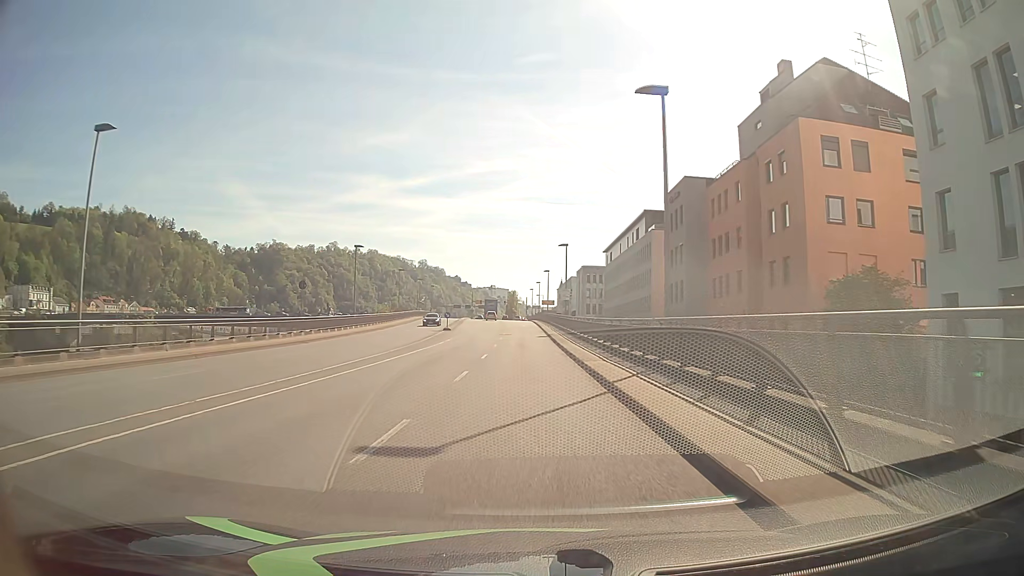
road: primary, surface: asphalt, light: Day
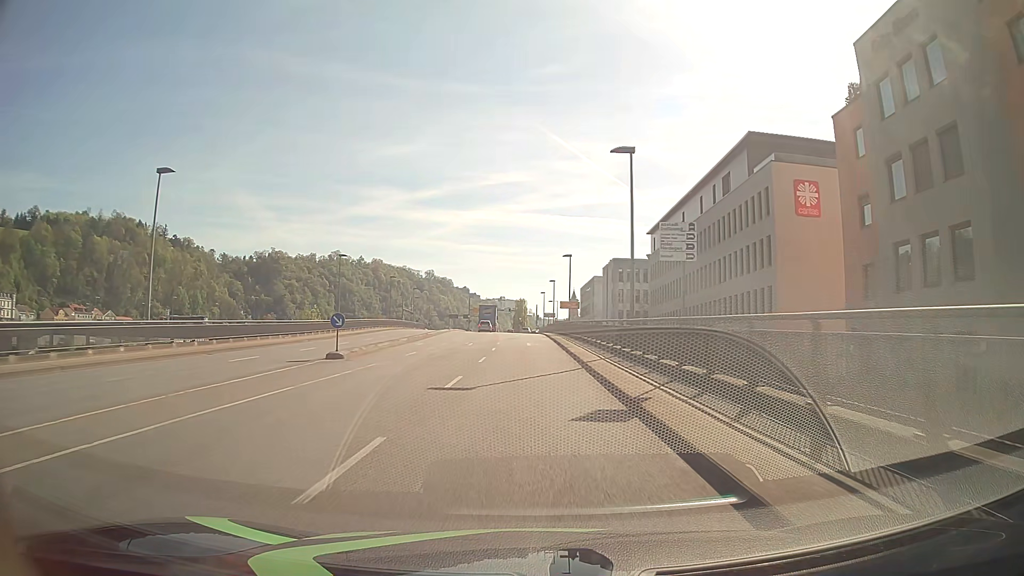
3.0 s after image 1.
(-0.3, +37.6) m; -1°
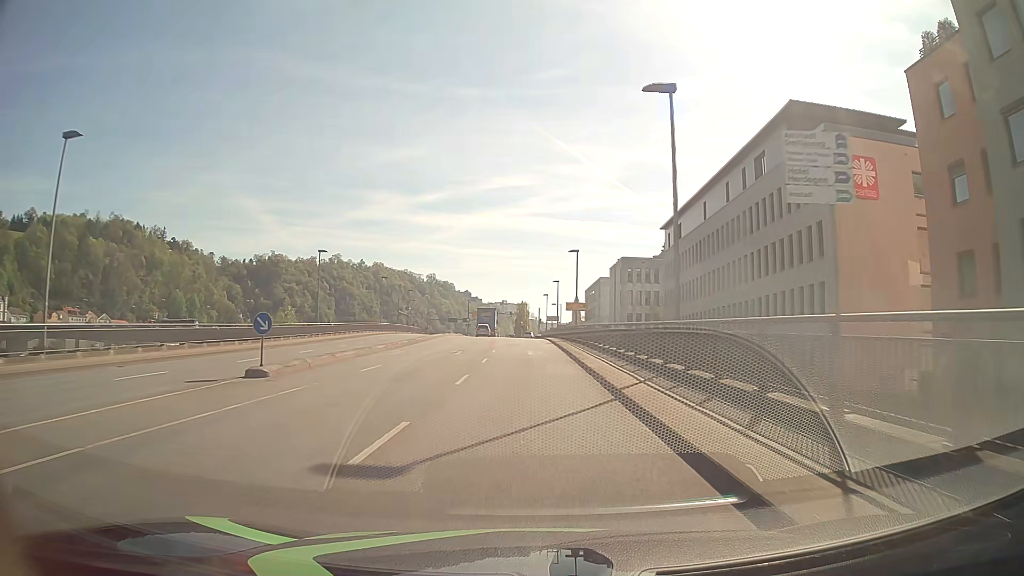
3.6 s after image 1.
(0.0, +7.5) m; 0°
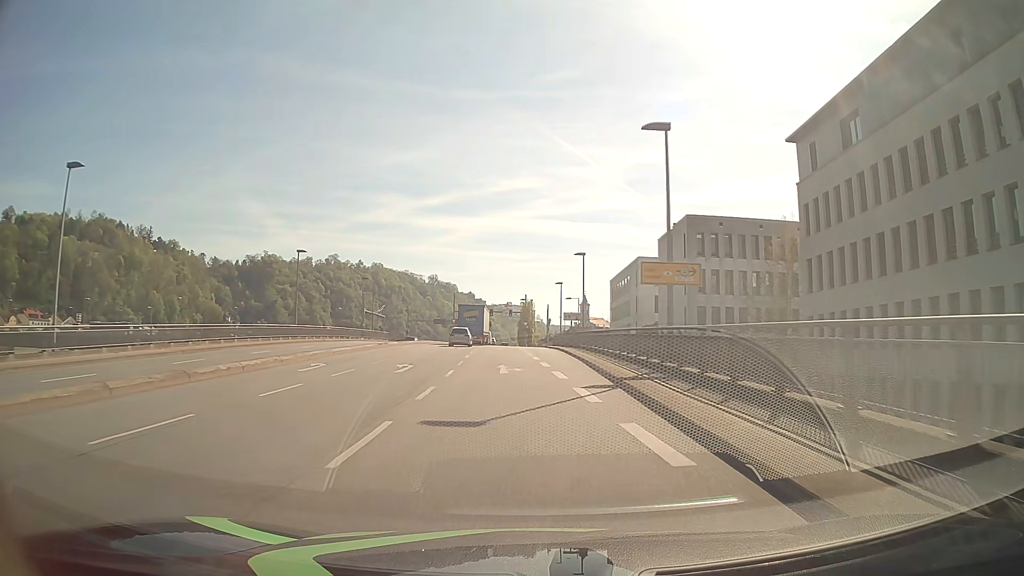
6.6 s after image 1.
(-0.3, +37.5) m; -1°
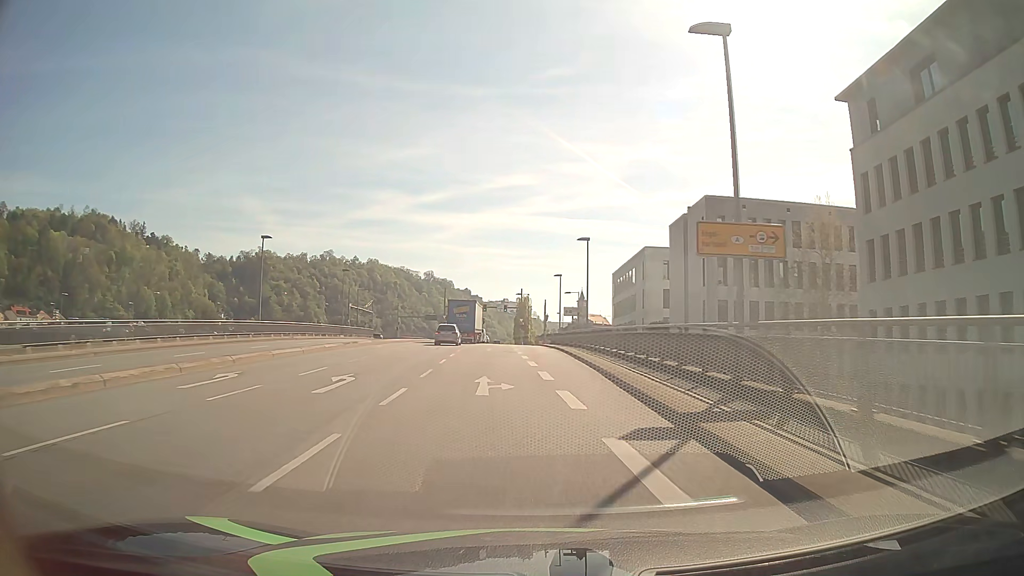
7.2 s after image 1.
(0.0, +7.6) m; +1°
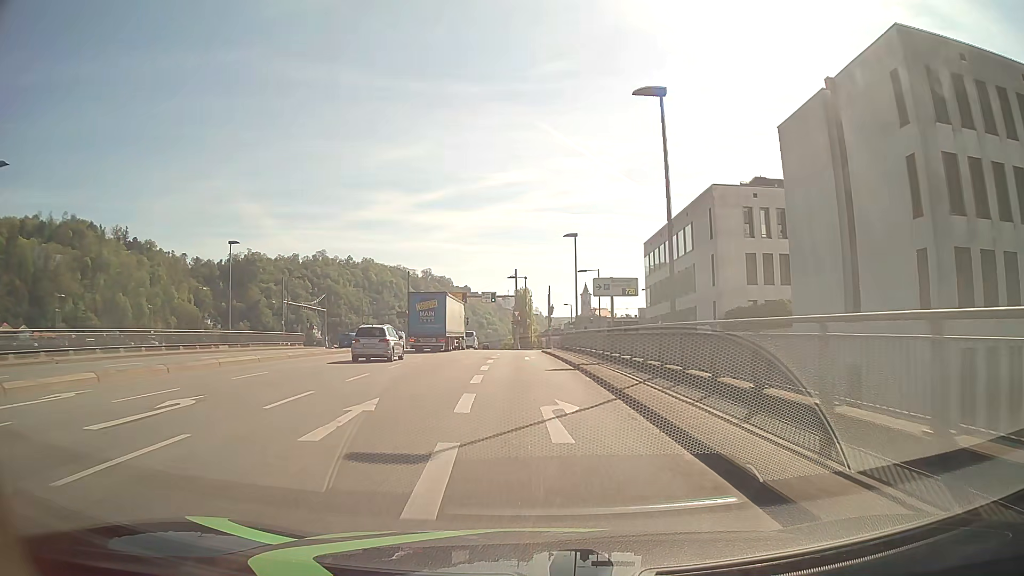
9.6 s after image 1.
(+0.1, +30.4) m; 0°
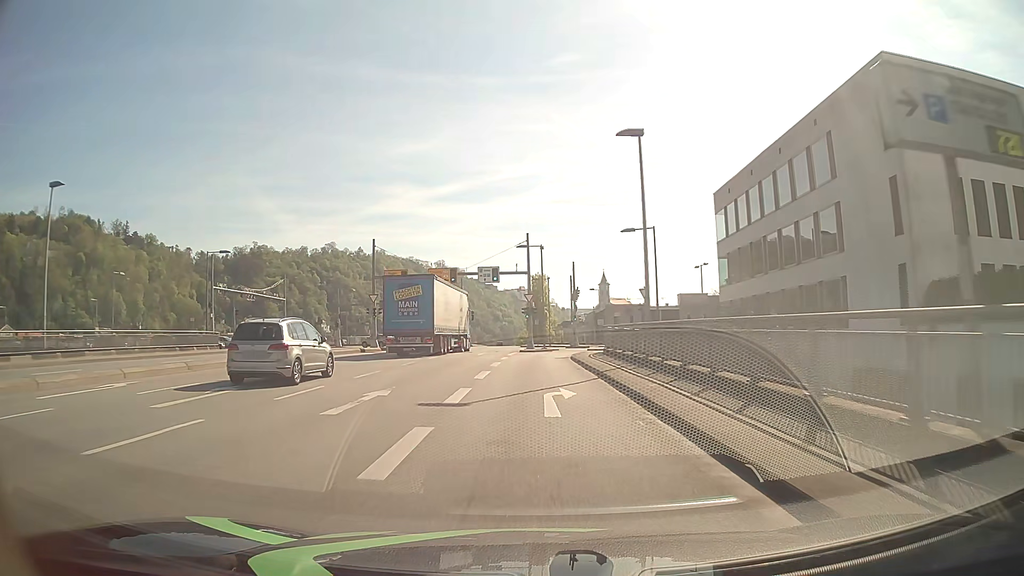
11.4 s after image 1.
(-0.3, +23.0) m; -1°
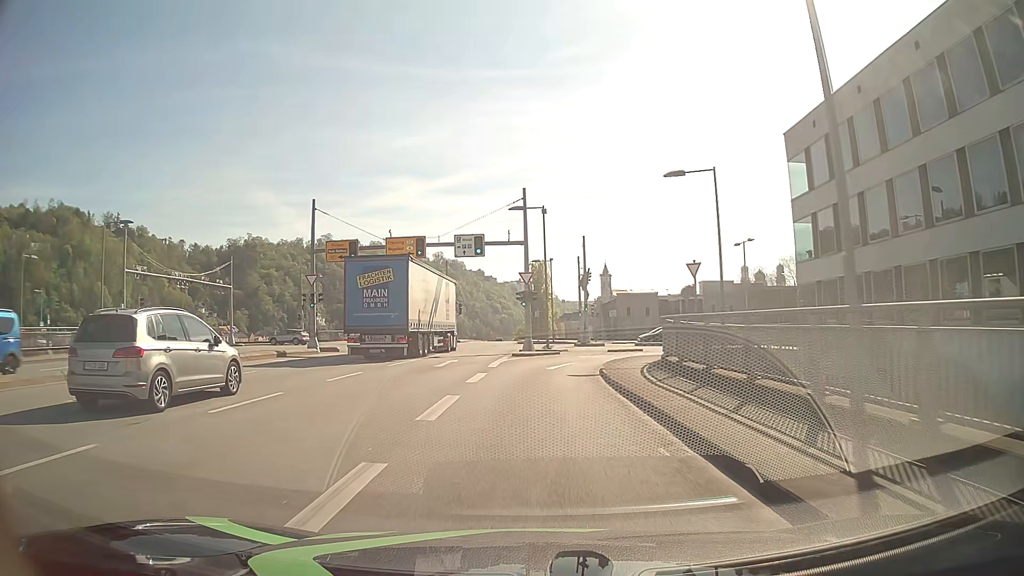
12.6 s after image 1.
(0.0, +14.4) m; 0°
(0, +10) (0, +20) (+2, +30) (+8, +38) (+16, +44) (+25, +48) (+35, +50) (+45, +51) (+55, +51) (+65, +51) m
